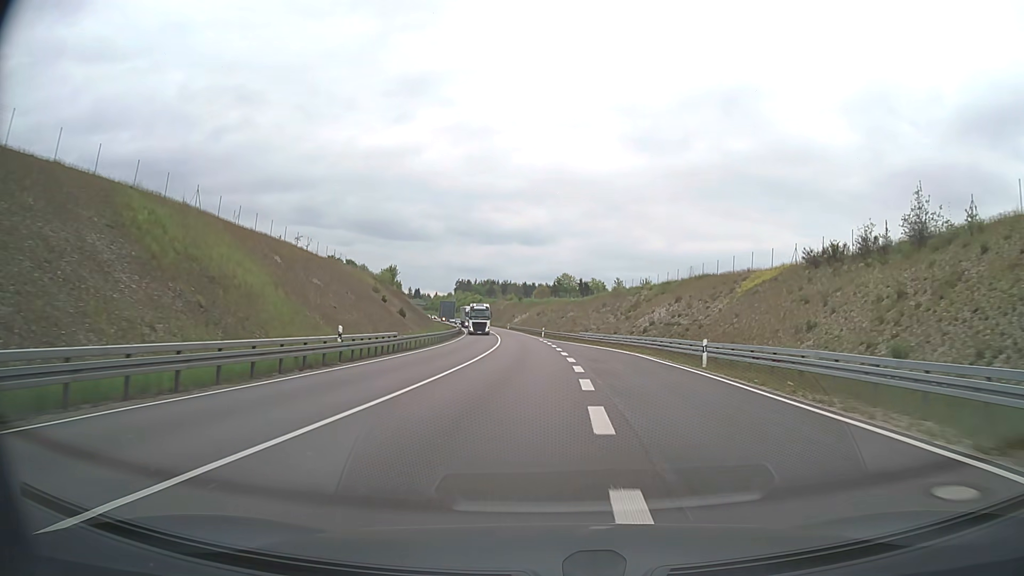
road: trunk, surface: asphalt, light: Day
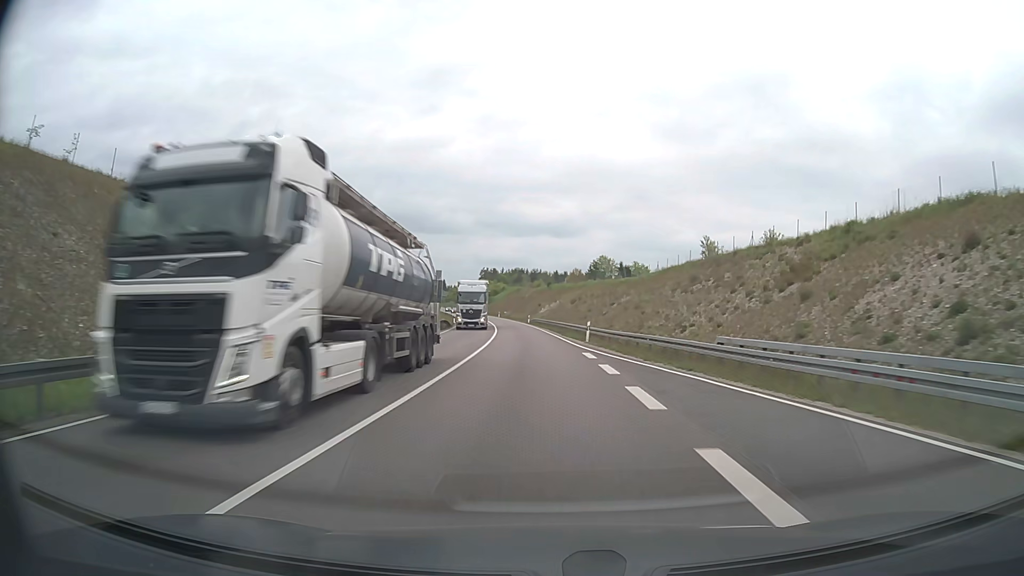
(-0.7, +41.2) m; -3°
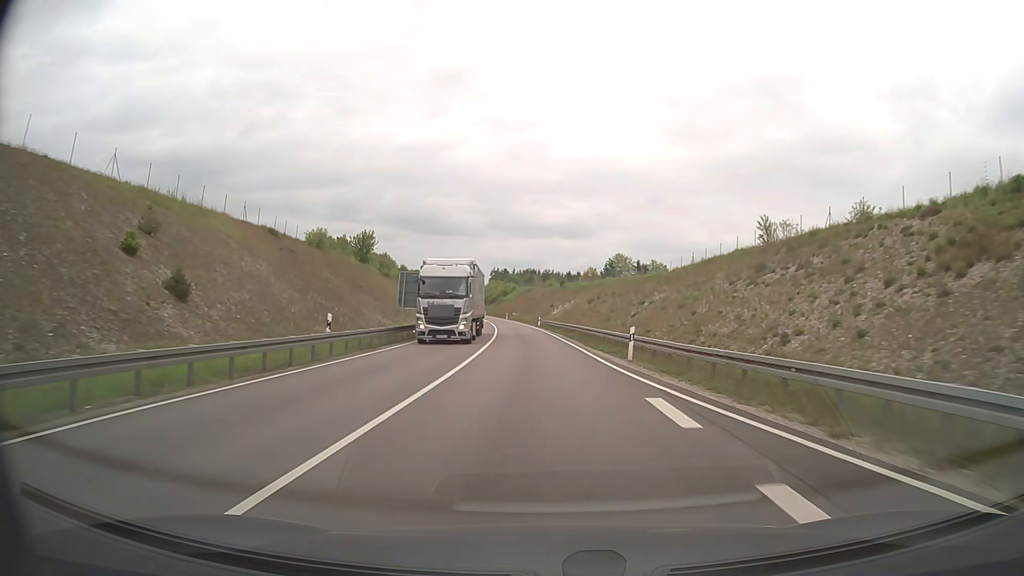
(-0.1, +13.4) m; -1°
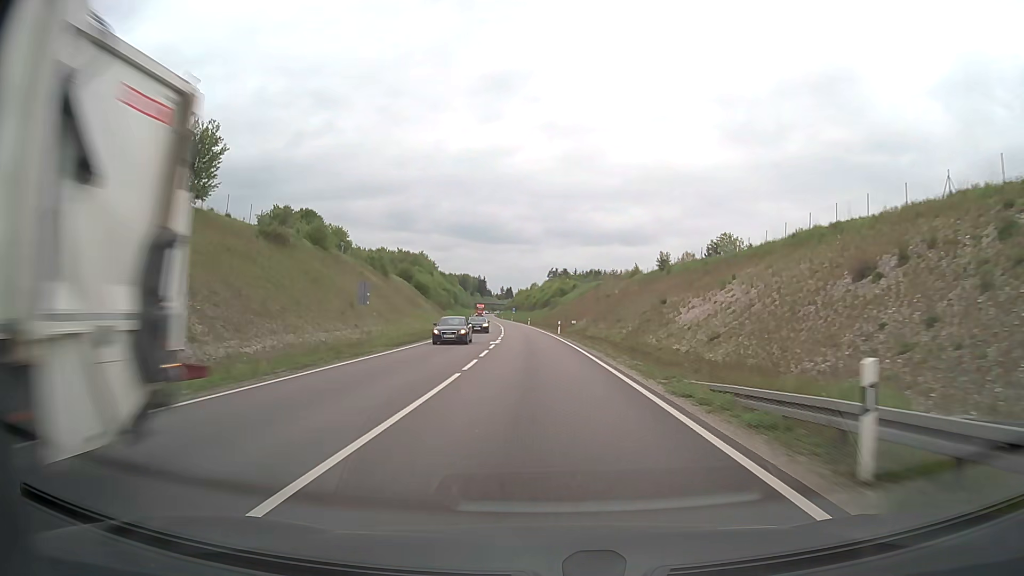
(-2.9, +66.3) m; -5°
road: primary
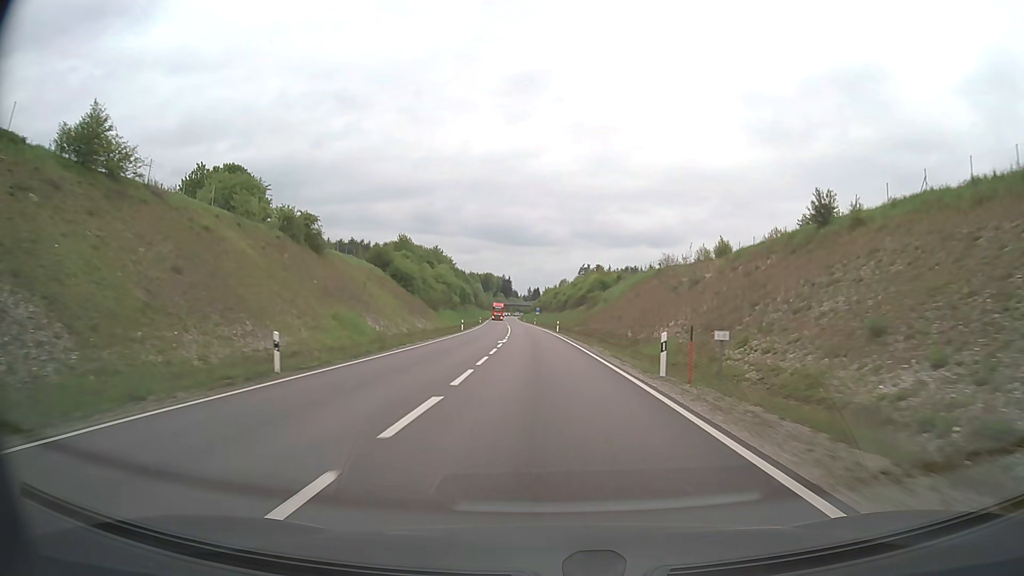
(-1.1, +40.5) m; -3°
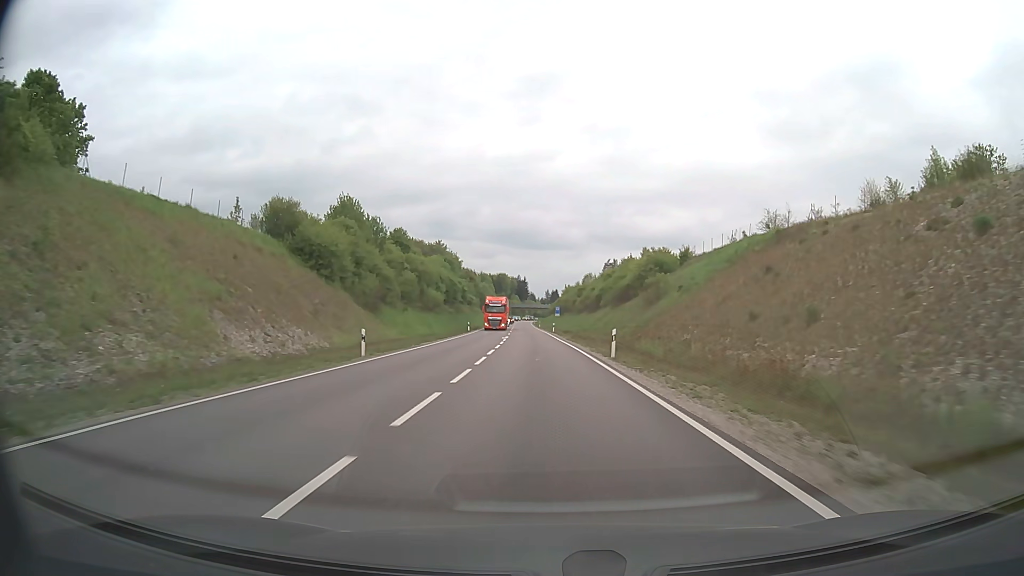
(-0.7, +41.6) m; -2°
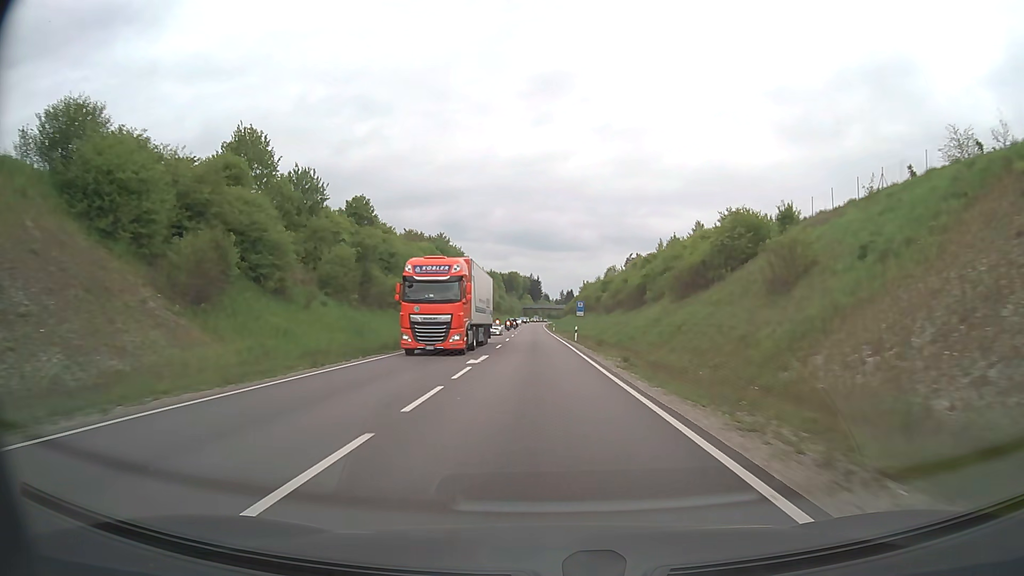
(-0.2, +28.9) m; -1°
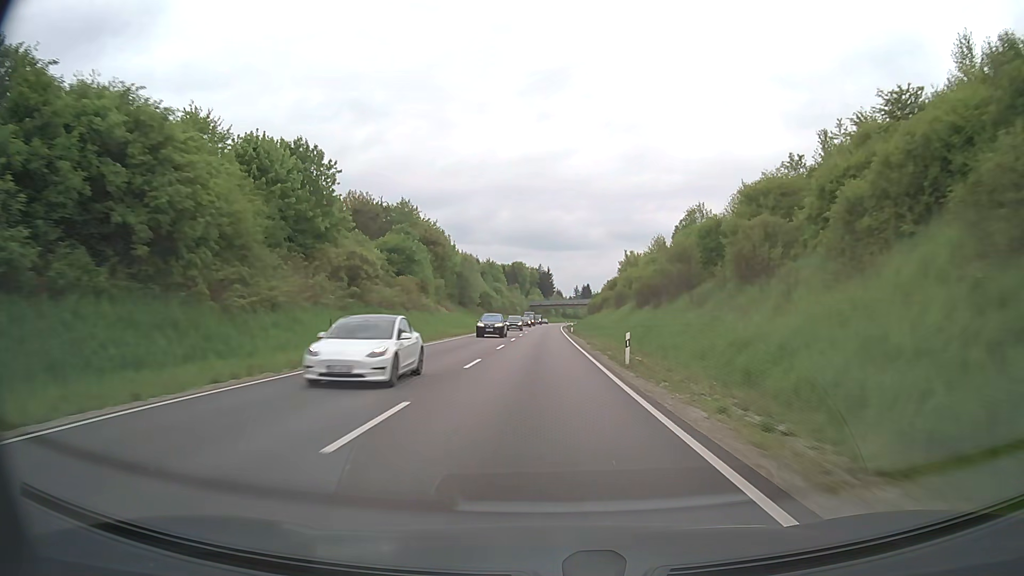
(-0.8, +76.3) m; -1°
(0, +10) (0, +20) (0, +30) (0, +40) (0, +50) (0, +60) (0, +70) (0, +80) (0, +90) (+1, +100) m
